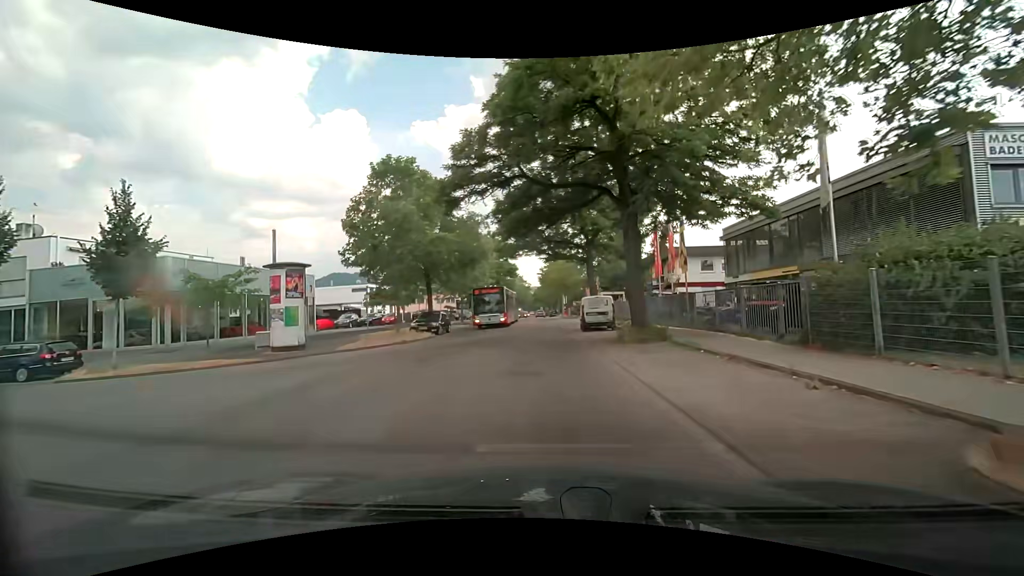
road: unclassified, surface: asphalt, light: Day
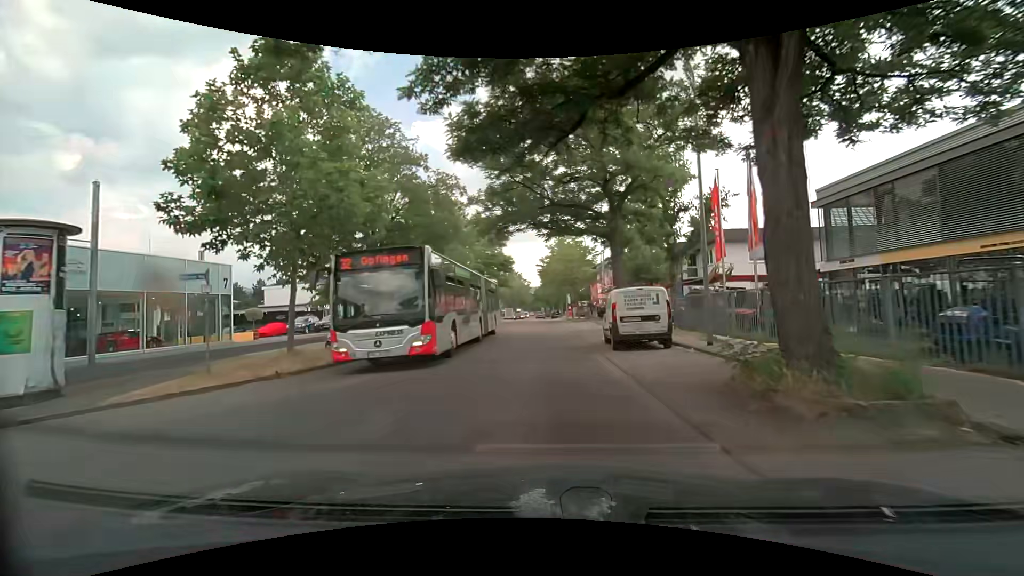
(-0.2, +11.5) m; -1°
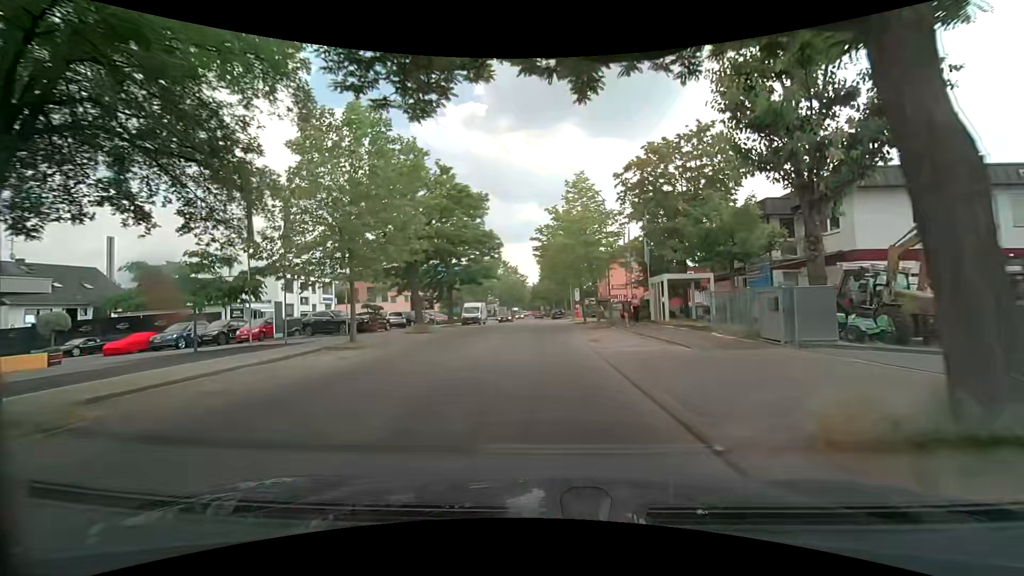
(-0.1, +17.0) m; 0°
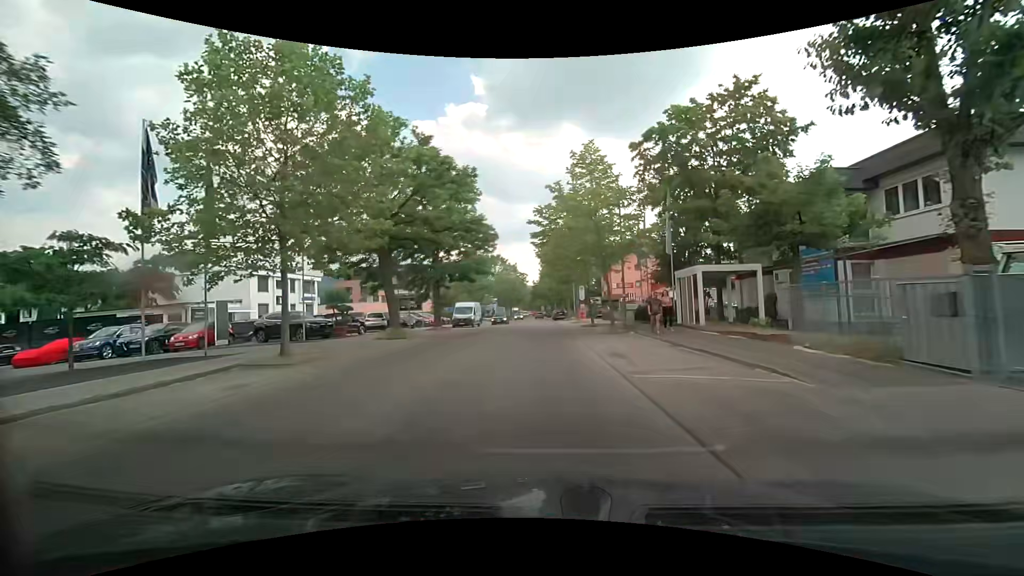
(0.0, +5.7) m; 0°
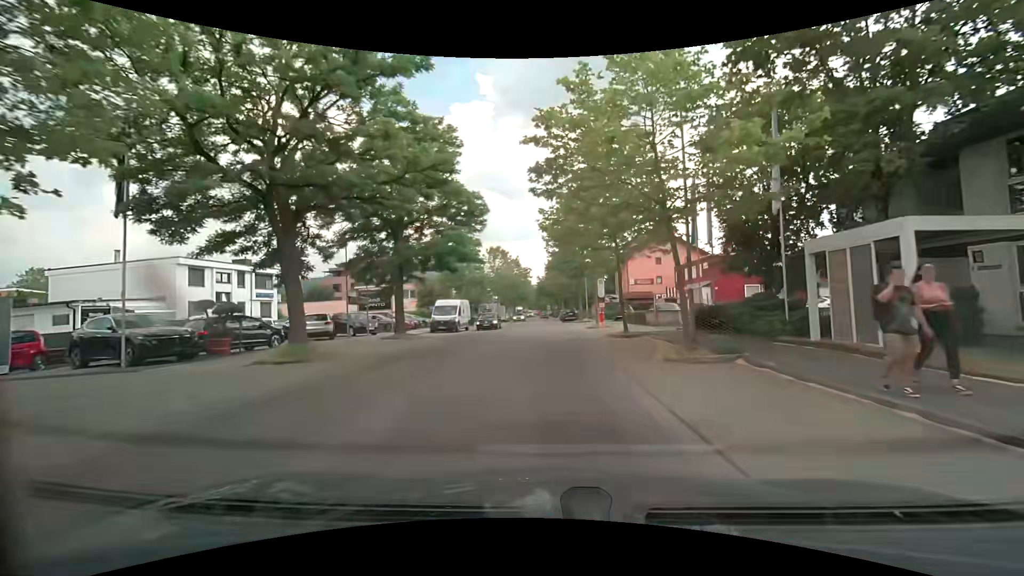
(-0.2, +11.4) m; -1°
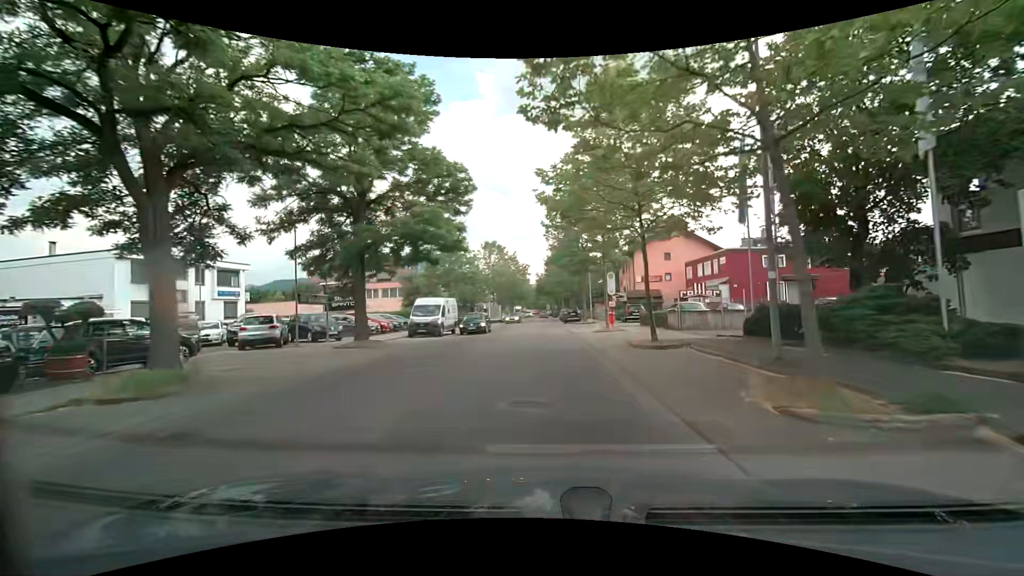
(0.0, +5.7) m; 0°
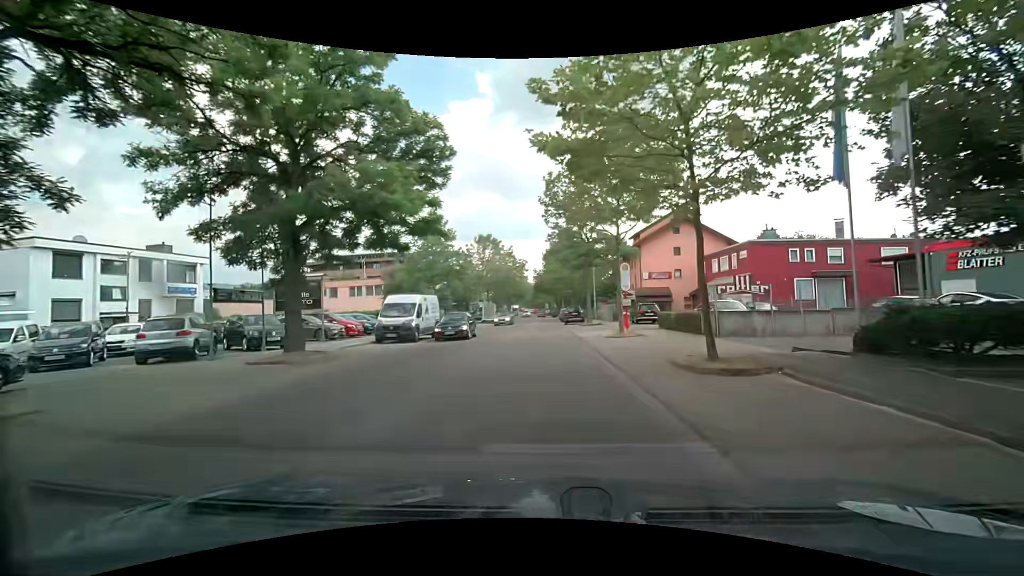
(0.0, +5.7) m; 0°
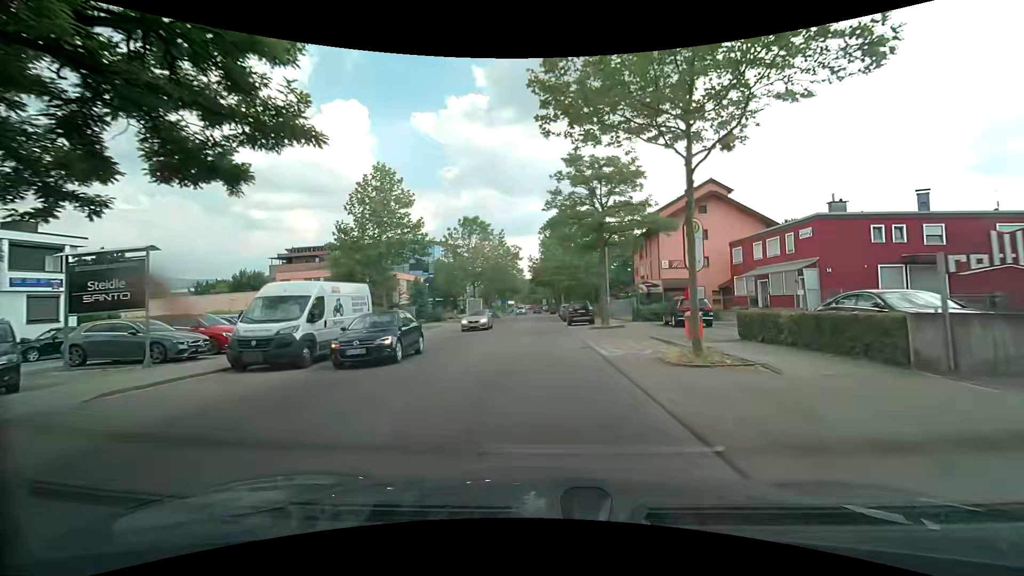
(0.0, +11.3) m; +1°
